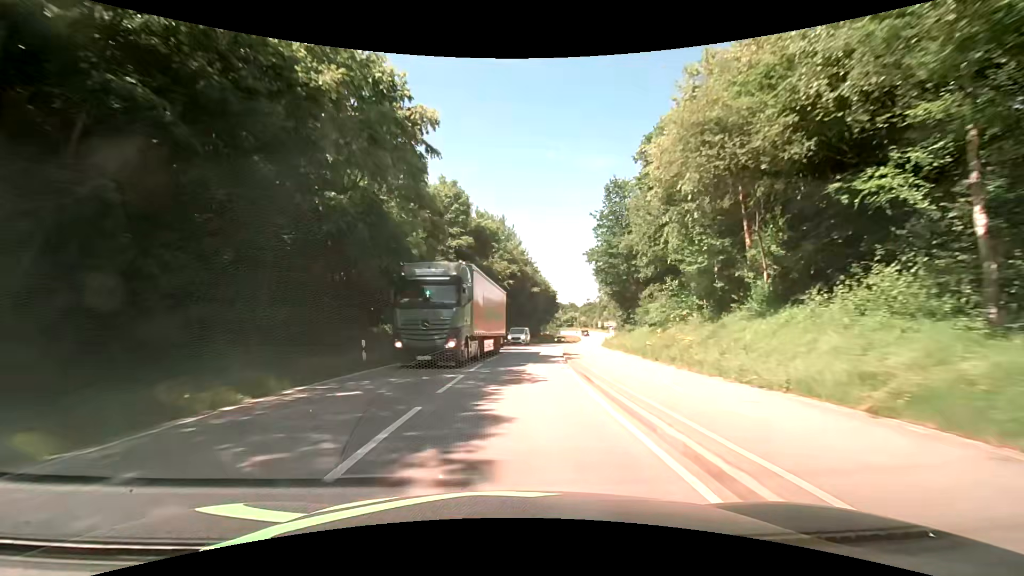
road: secondary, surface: asphalt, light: Day
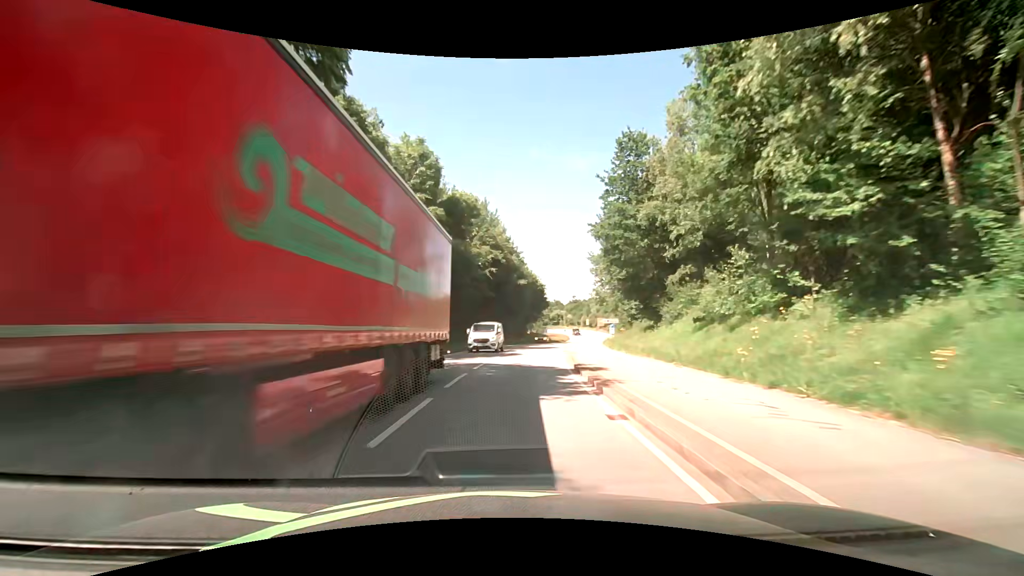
(+0.2, +10.7) m; +1°
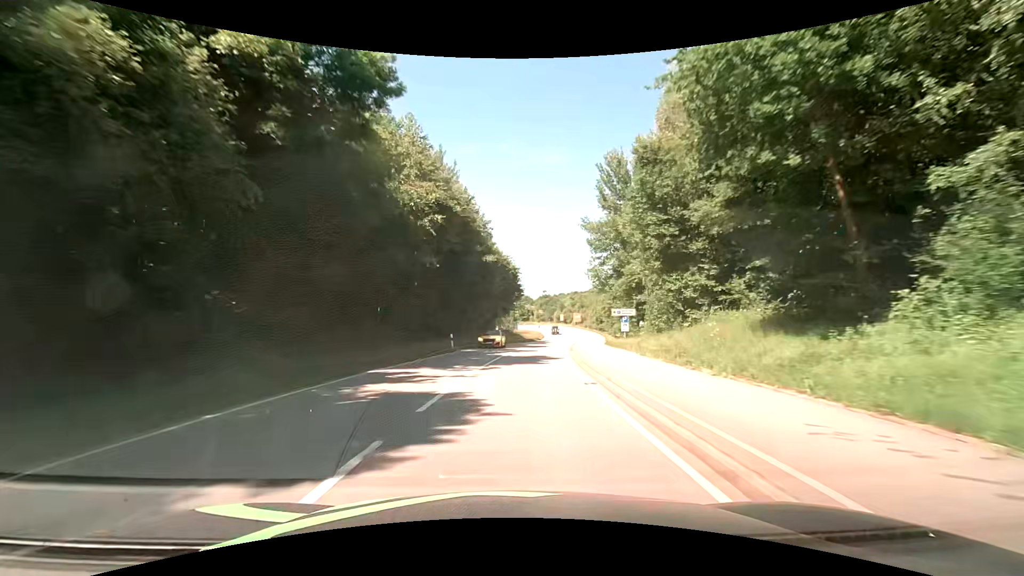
(+0.9, +21.5) m; +4°
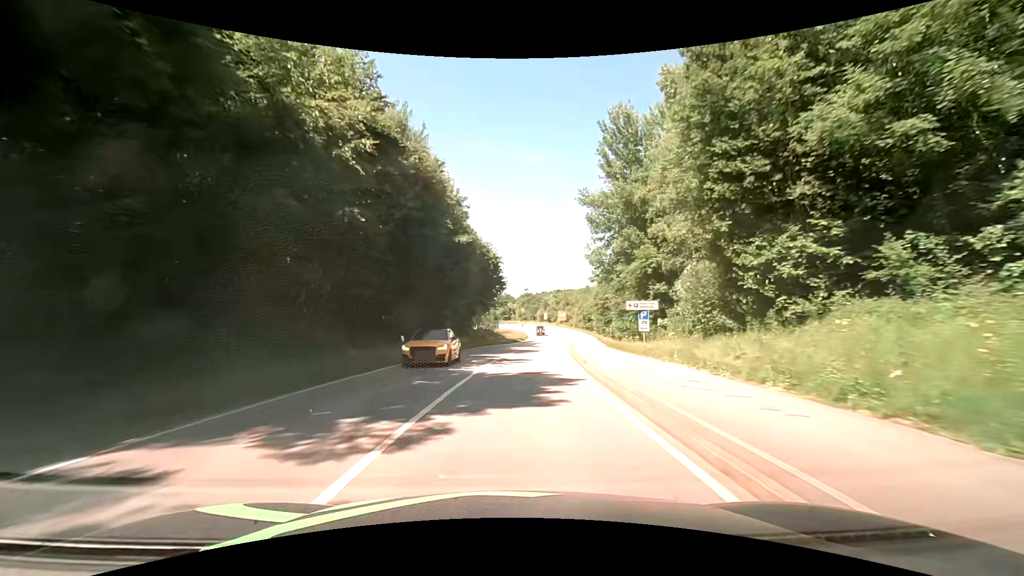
(+0.2, +10.8) m; +3°
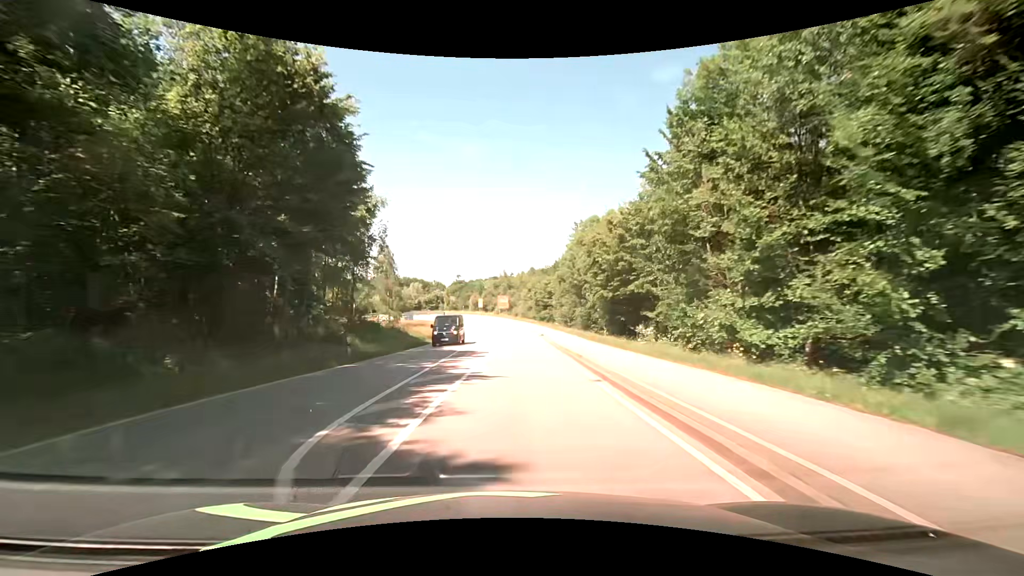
(+2.5, +43.4) m; +7°
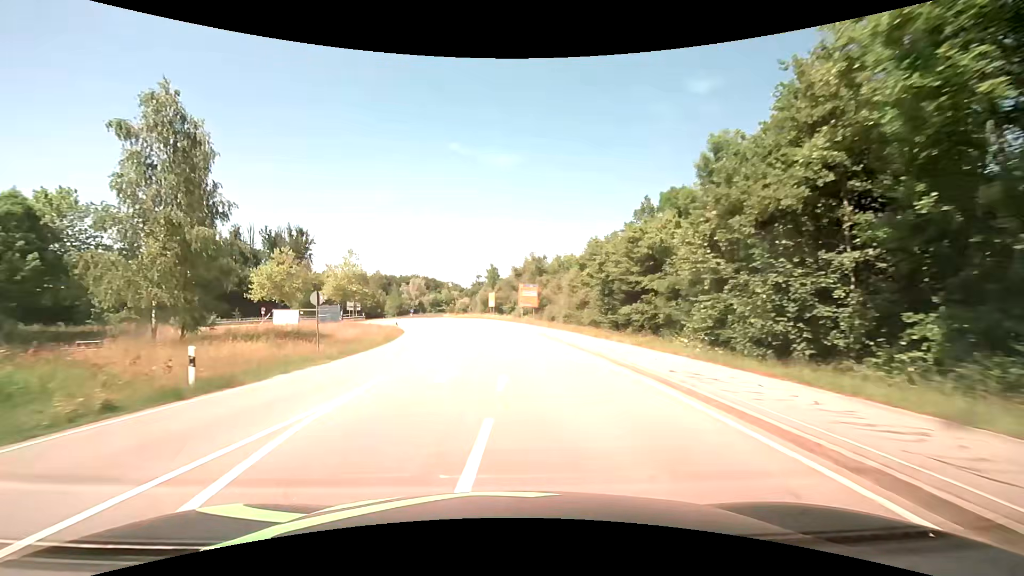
(+0.3, +52.3) m; -3°
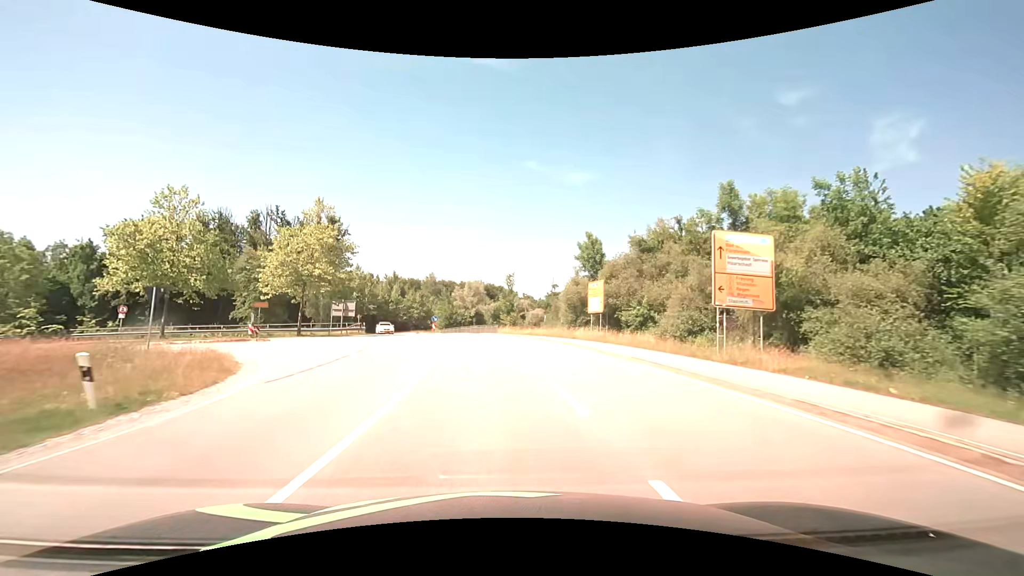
(-3.3, +43.9) m; -9°
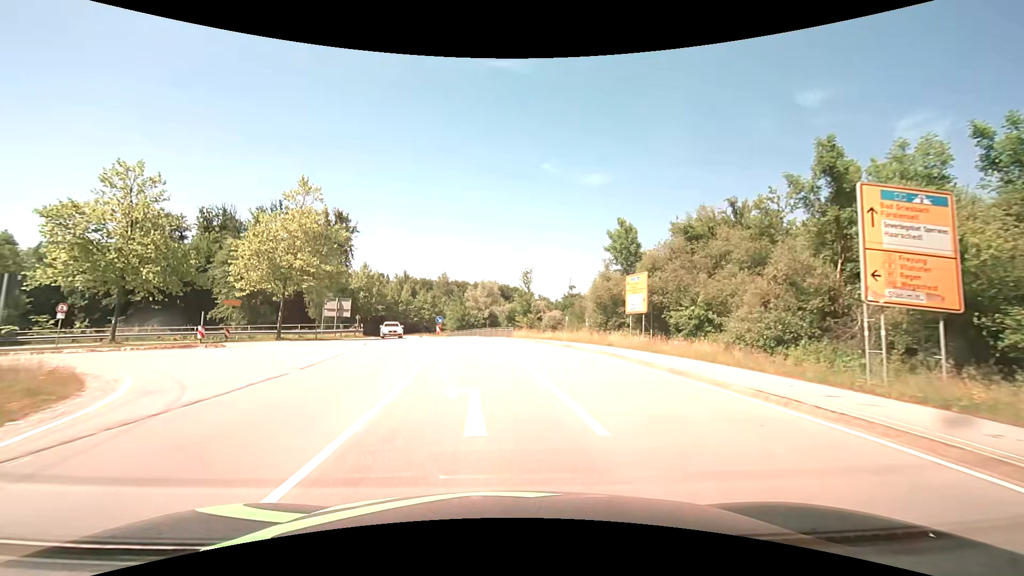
(-0.1, +7.1) m; -1°
(0, +10) (-1, +20) (-7, +28) (-16, +31) (-25, +28) (-34, +22) (-41, +16) (-49, +9) (-57, +3) (-65, -2) m
